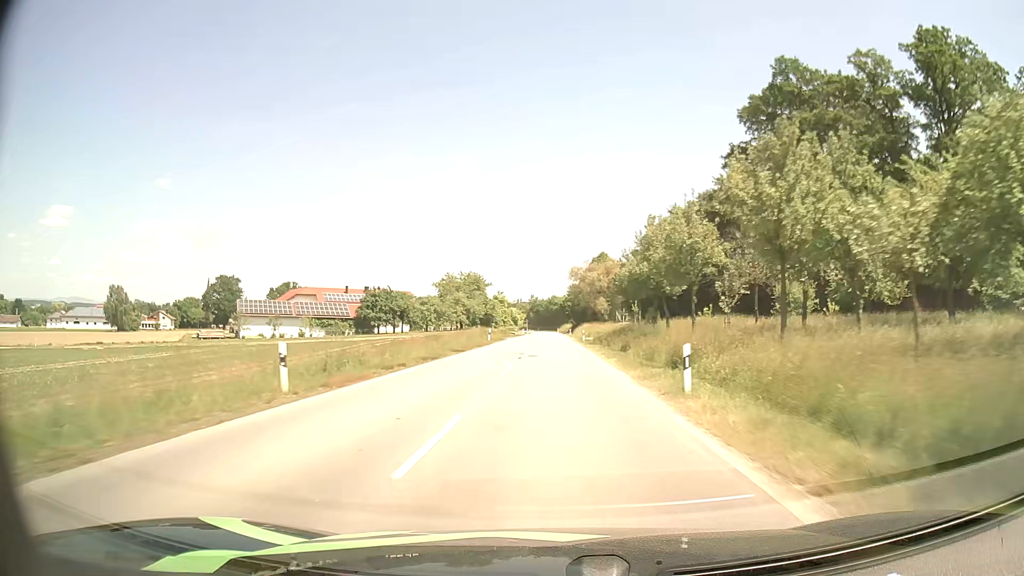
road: secondary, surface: asphalt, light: Day
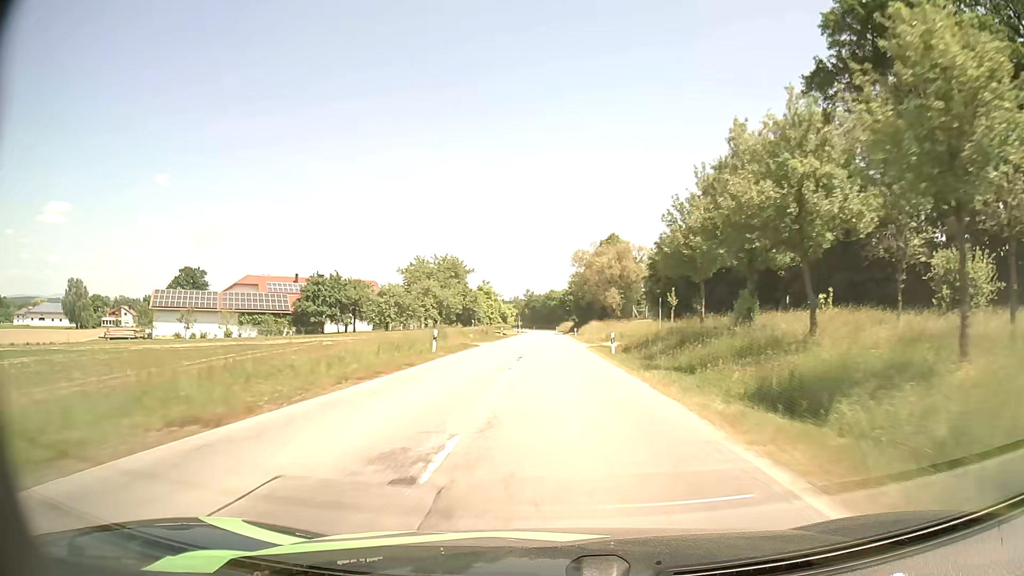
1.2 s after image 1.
(+0.1, +25.8) m; 0°
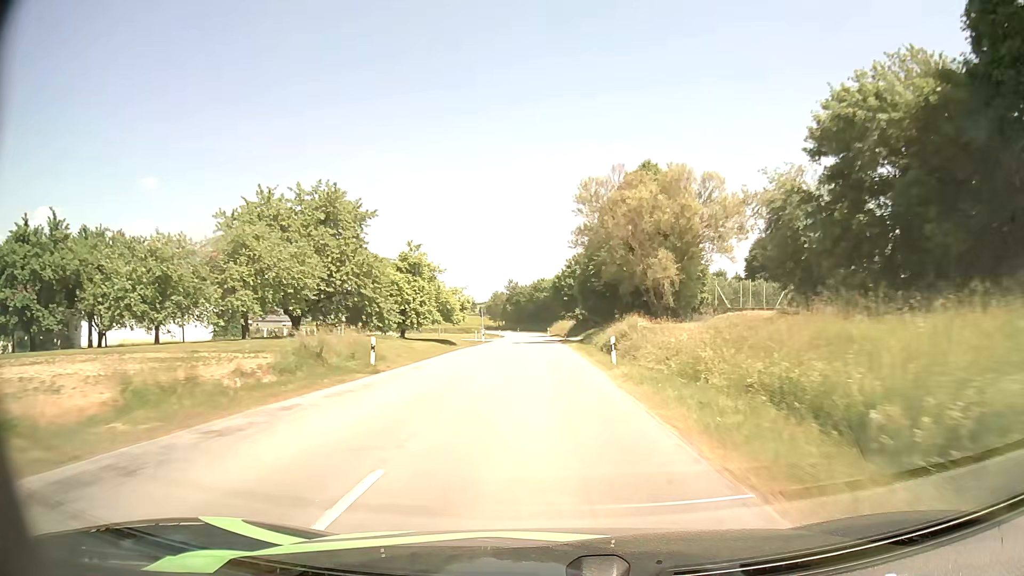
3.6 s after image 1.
(+0.6, +49.8) m; +1°
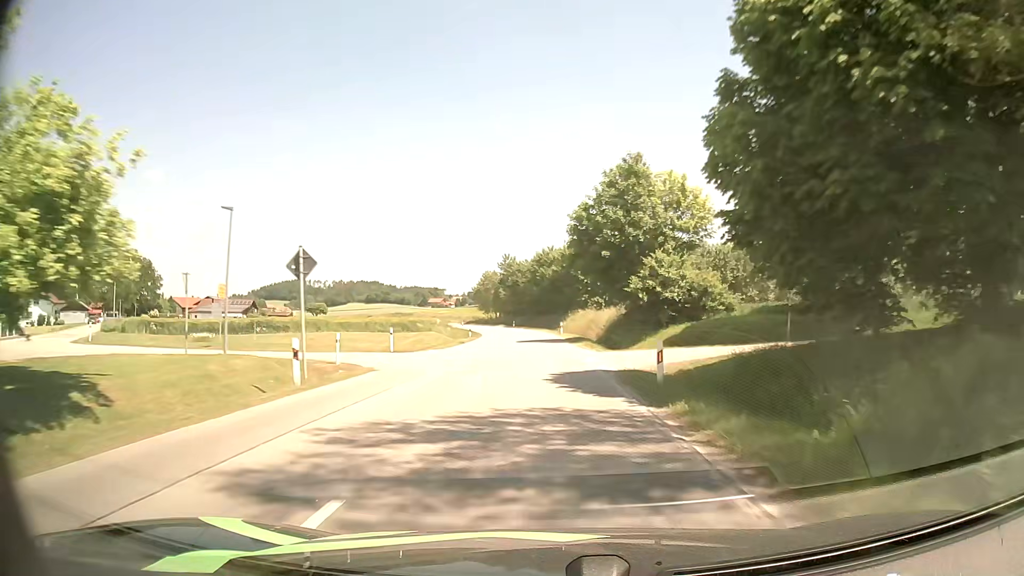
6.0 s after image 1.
(-0.6, +49.3) m; -1°
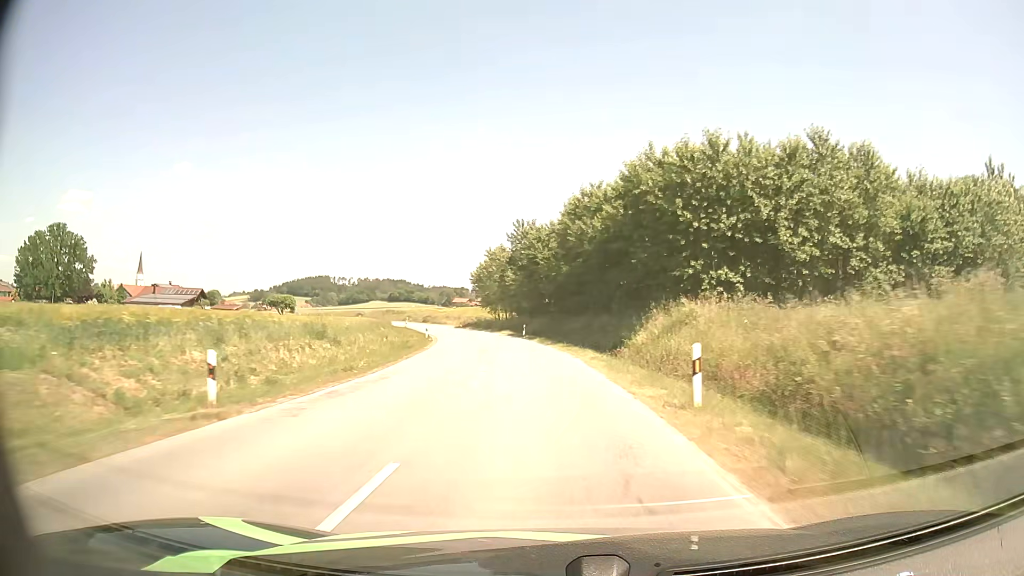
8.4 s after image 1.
(-0.4, +46.5) m; -2°
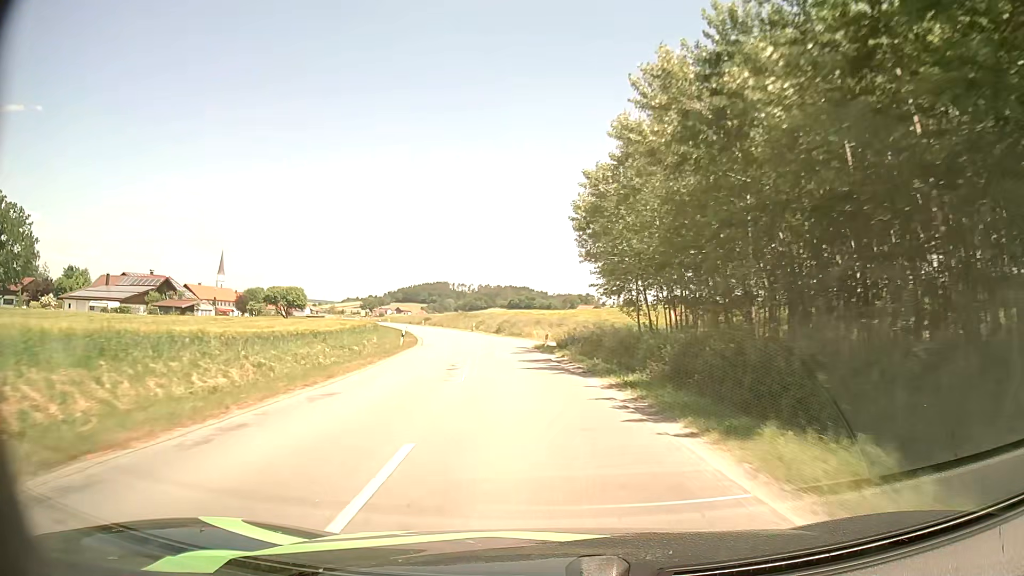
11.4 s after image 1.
(-5.1, +58.8) m; -10°
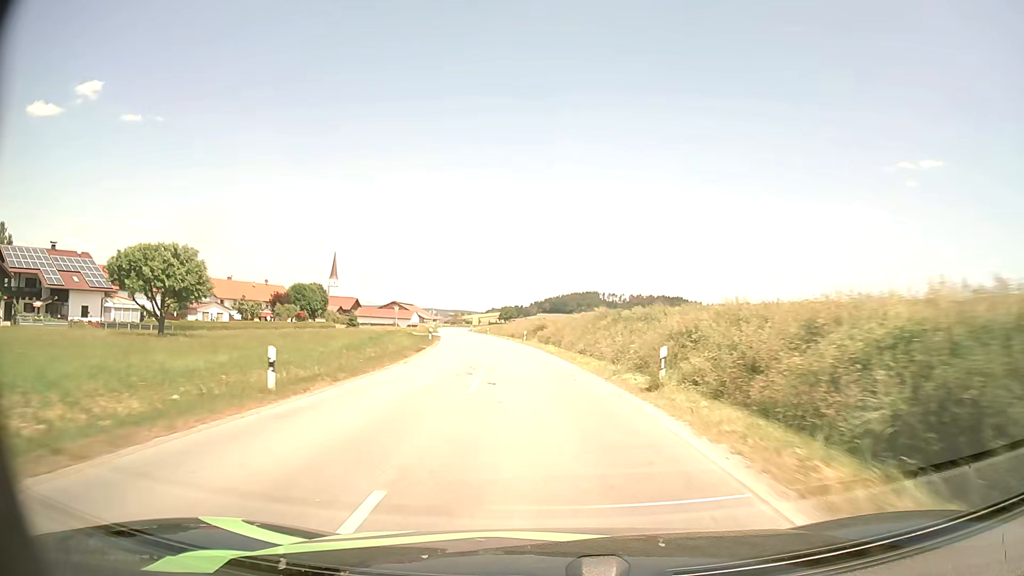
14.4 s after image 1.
(-8.0, +62.3) m; -13°
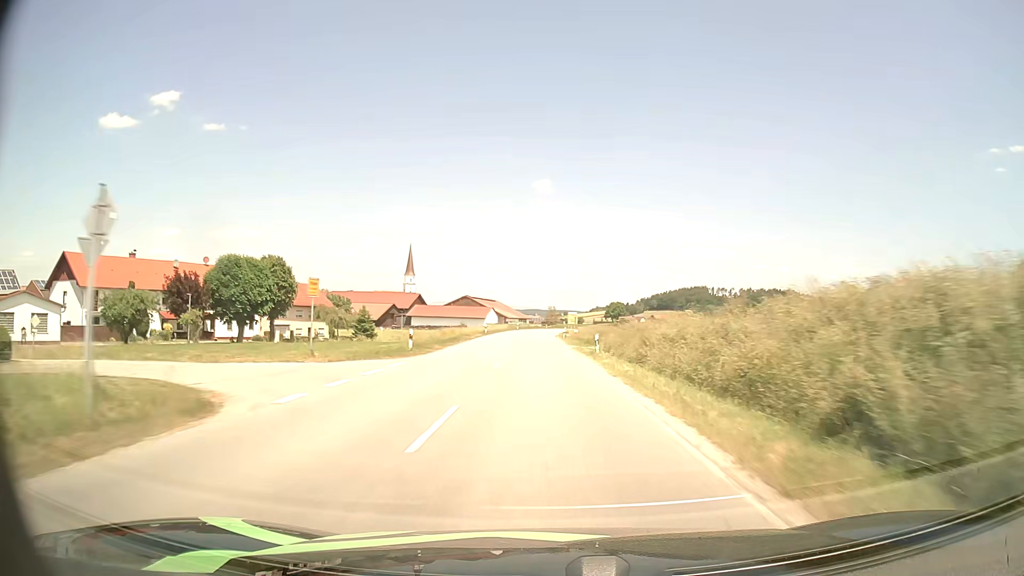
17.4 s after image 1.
(-6.0, +66.5) m; -9°
(0, +10) (0, +20) (0, +30) (0, +40) (-1, +50) (-1, +60) (-1, +70) (-1, +80) (-1, +90) (0, +100) m
